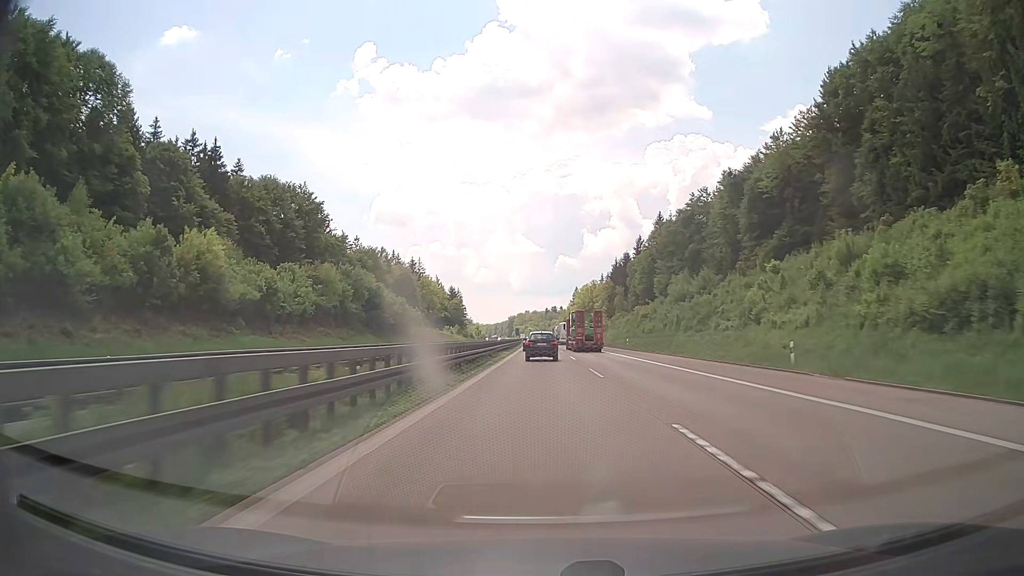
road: motorway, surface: concrete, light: Day
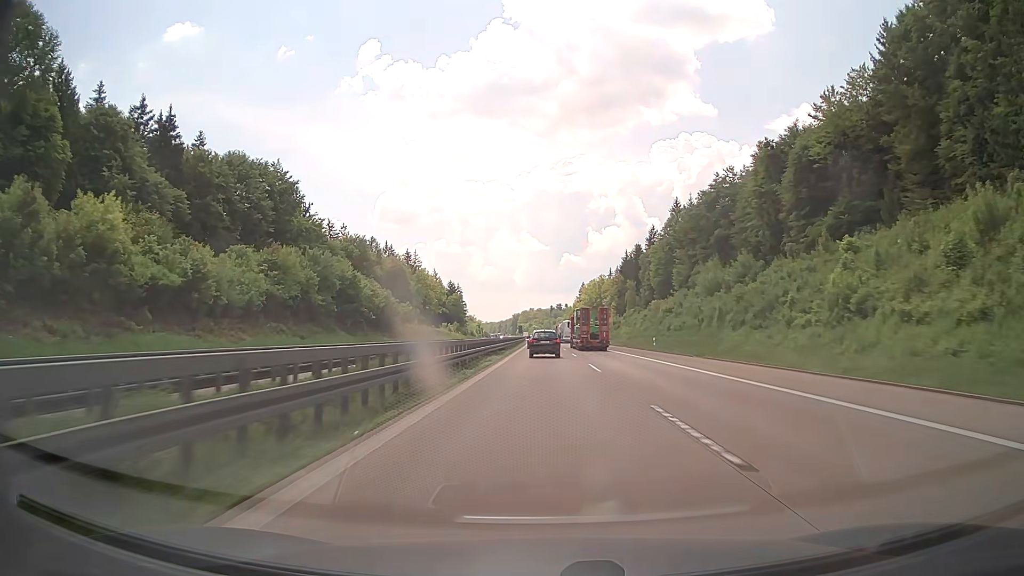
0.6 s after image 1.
(-0.1, +15.6) m; -1°
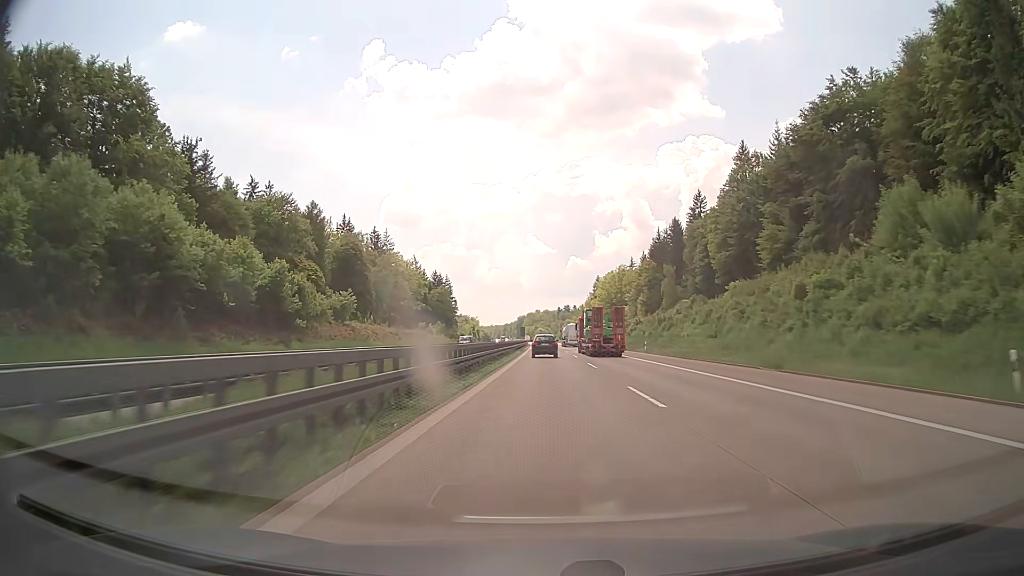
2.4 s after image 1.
(-0.2, +48.0) m; -1°
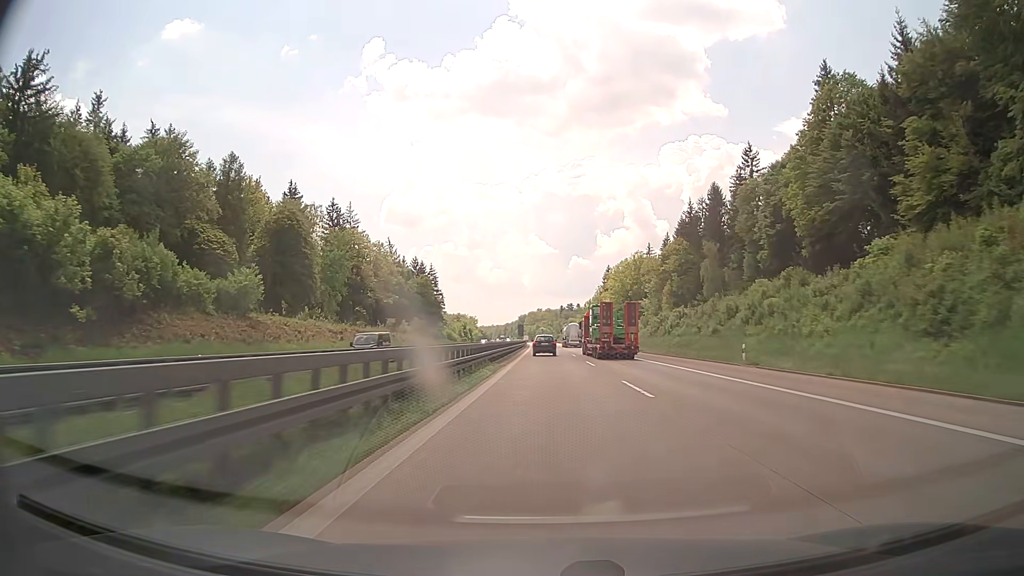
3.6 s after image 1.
(-0.1, +33.8) m; 0°
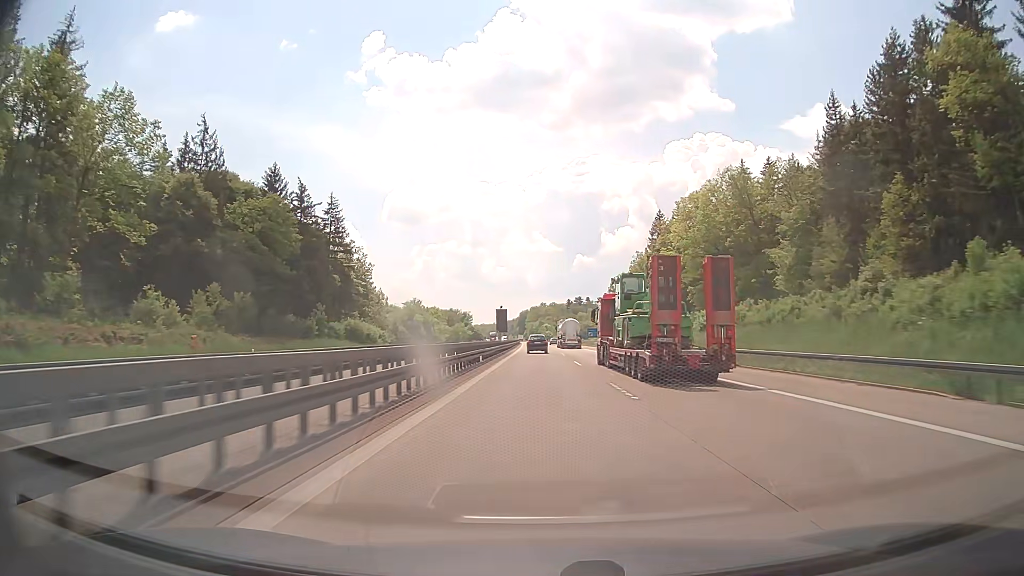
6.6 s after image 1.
(+0.1, +91.3) m; 0°
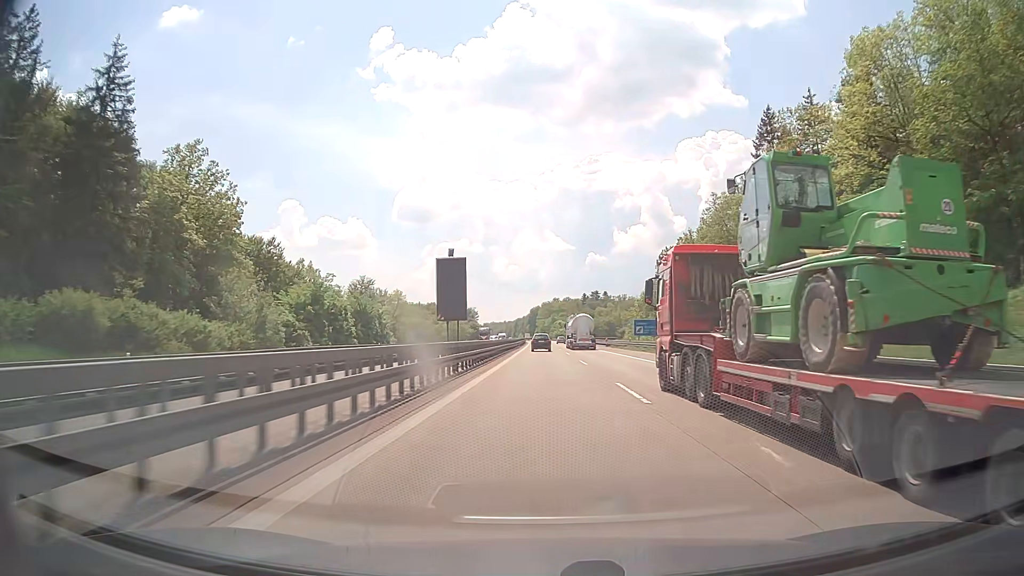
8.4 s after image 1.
(-0.7, +57.6) m; -1°
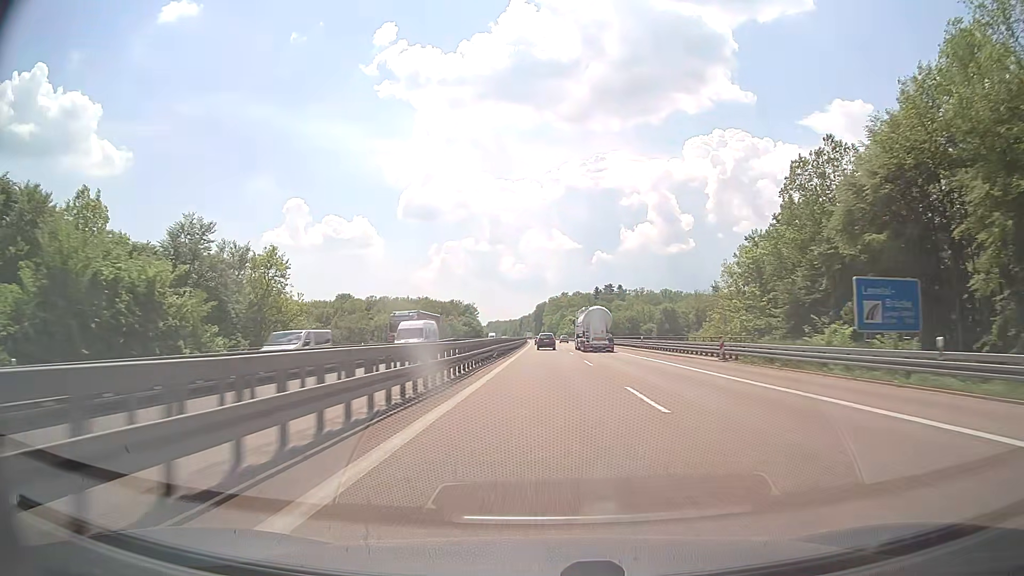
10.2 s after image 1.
(-0.4, +58.5) m; -1°
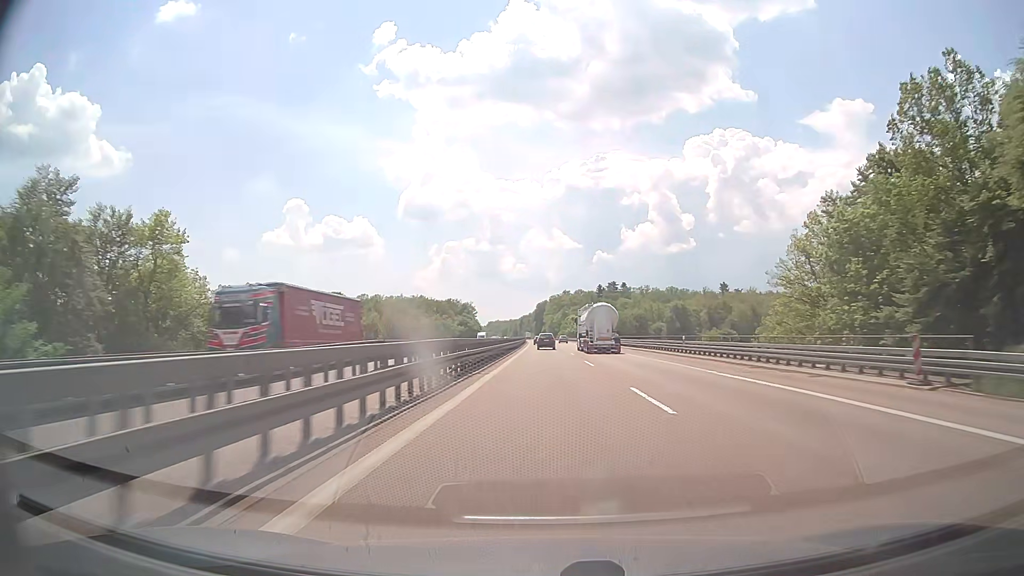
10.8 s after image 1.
(0.0, +19.6) m; 0°
(0, +10) (0, +20) (0, +30) (0, +40) (0, +50) (0, +60) (0, +70) (0, +80) (0, +90) (0, +100) m
